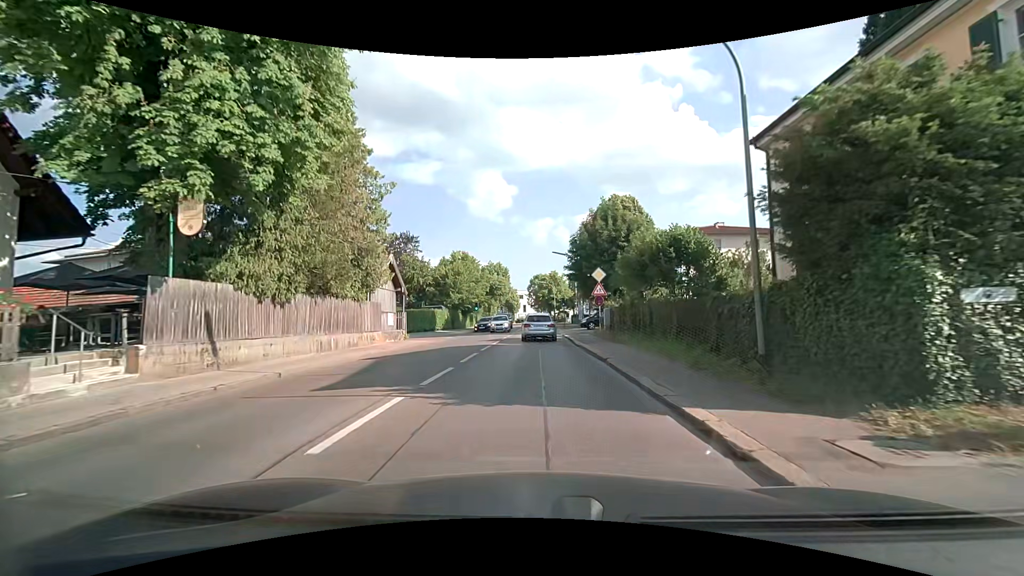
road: tertiary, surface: asphalt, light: Day
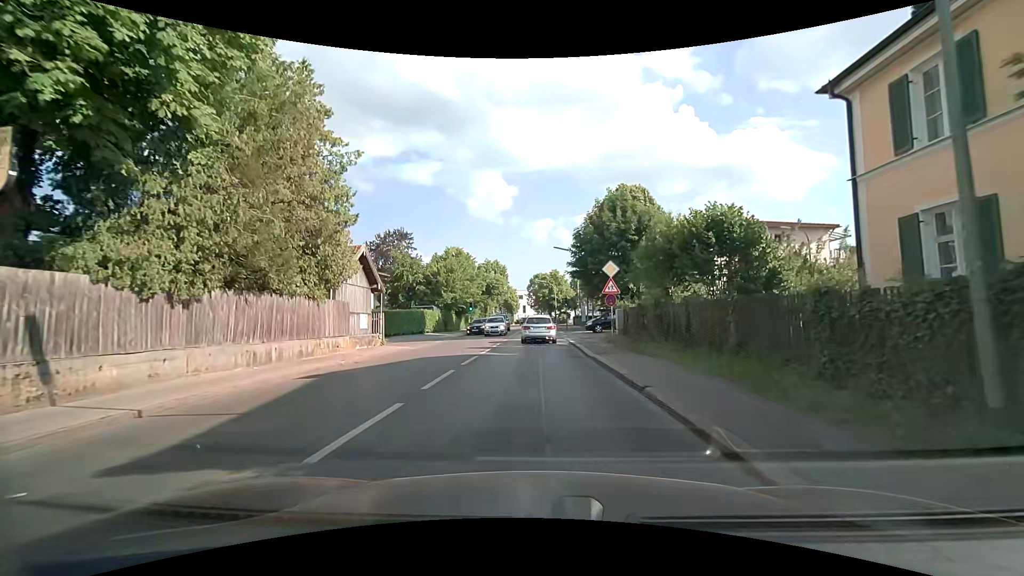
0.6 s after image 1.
(0.0, +4.6) m; 0°
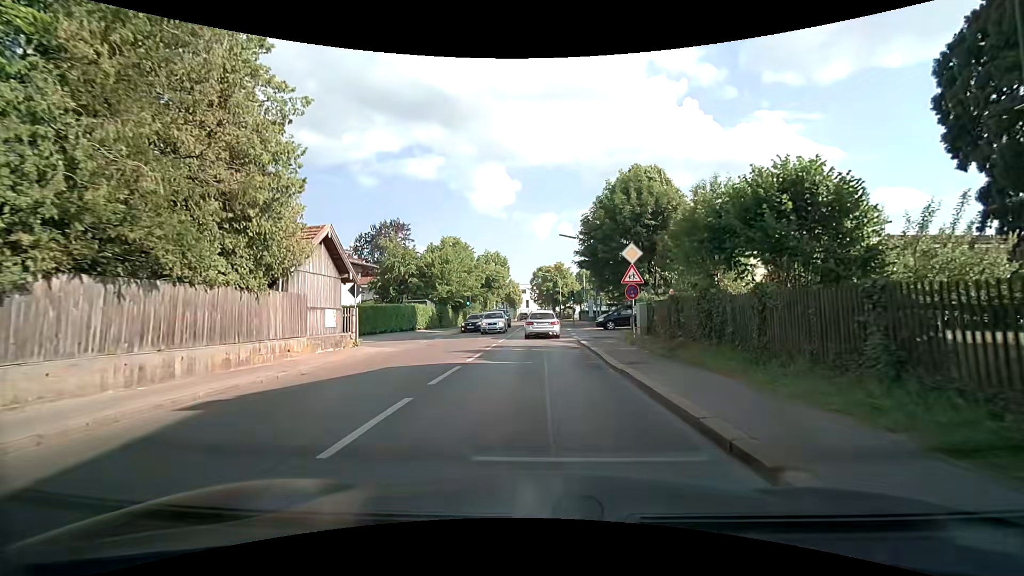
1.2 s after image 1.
(0.0, +4.5) m; 0°
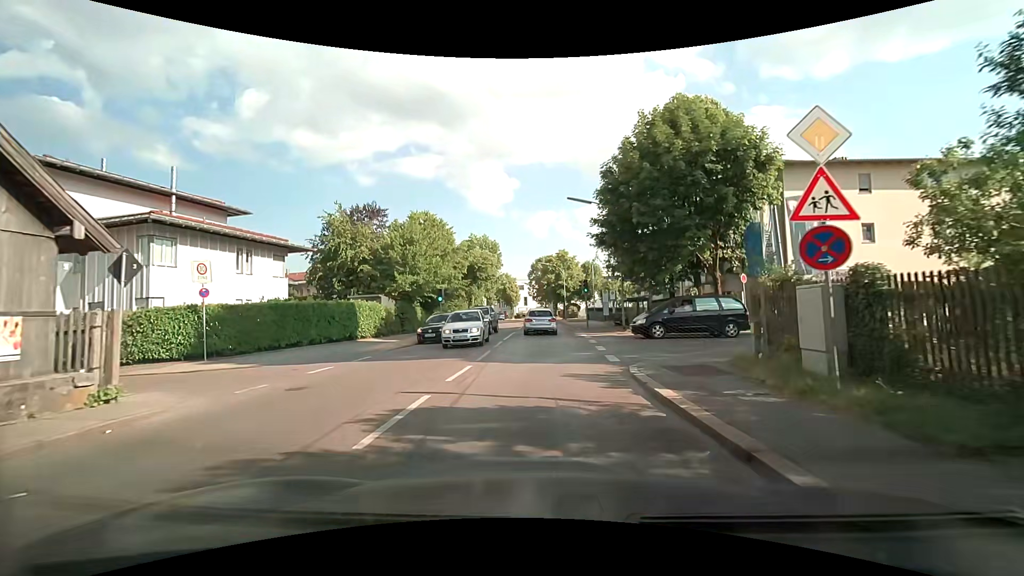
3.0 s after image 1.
(0.0, +13.1) m; 0°
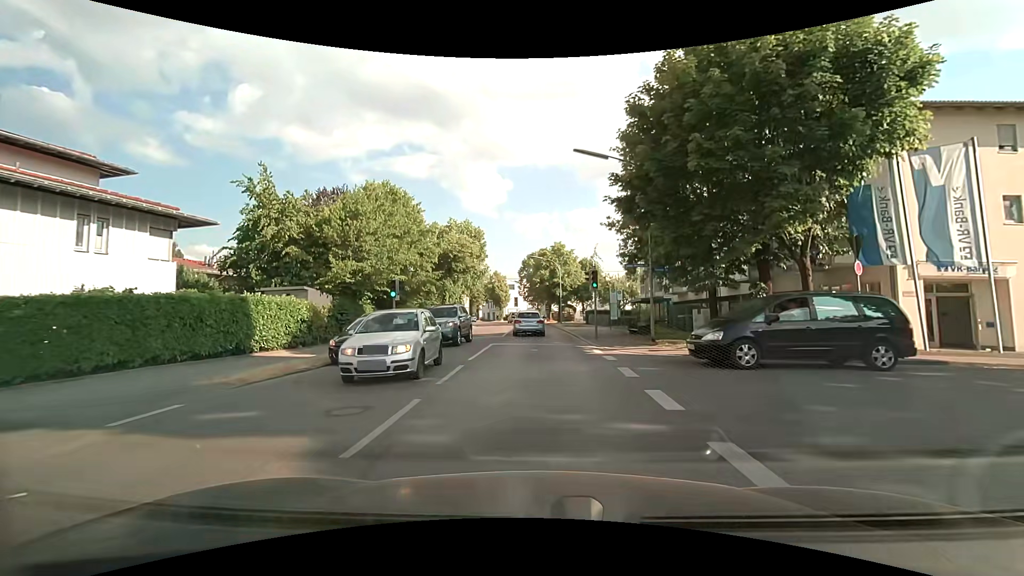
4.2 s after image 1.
(0.0, +9.3) m; 0°
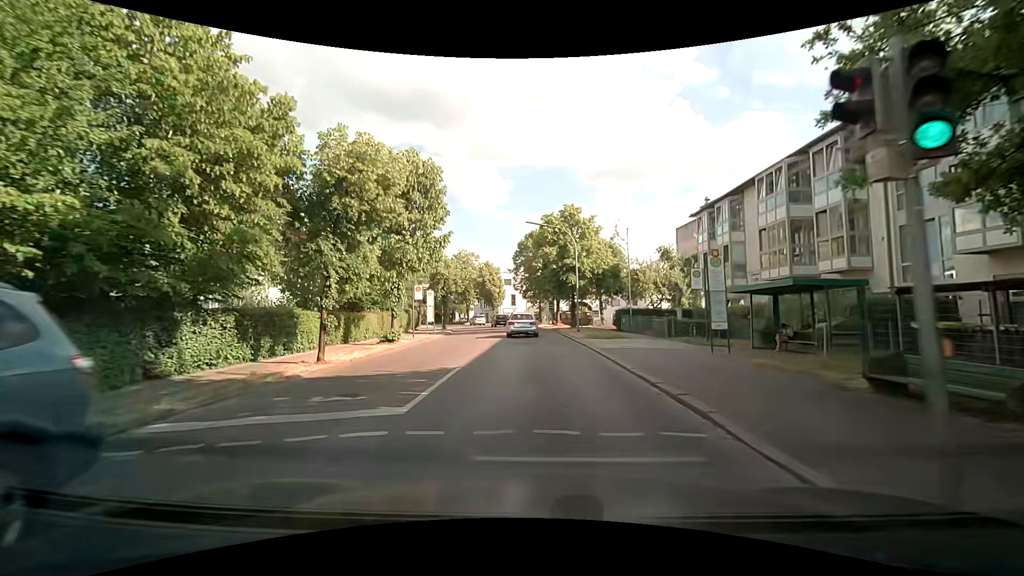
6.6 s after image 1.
(+0.3, +20.3) m; +1°
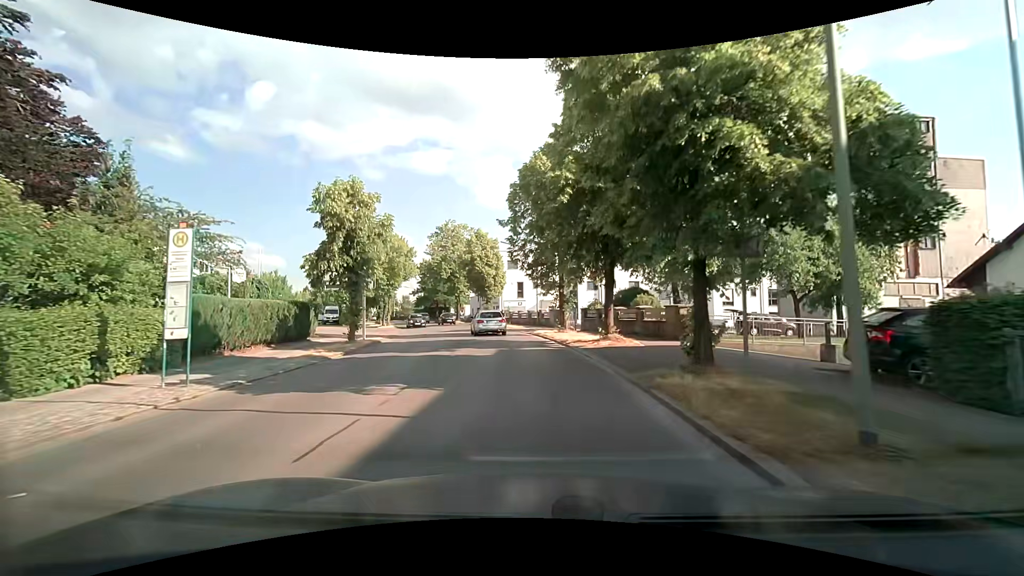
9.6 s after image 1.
(-0.5, +26.9) m; -2°
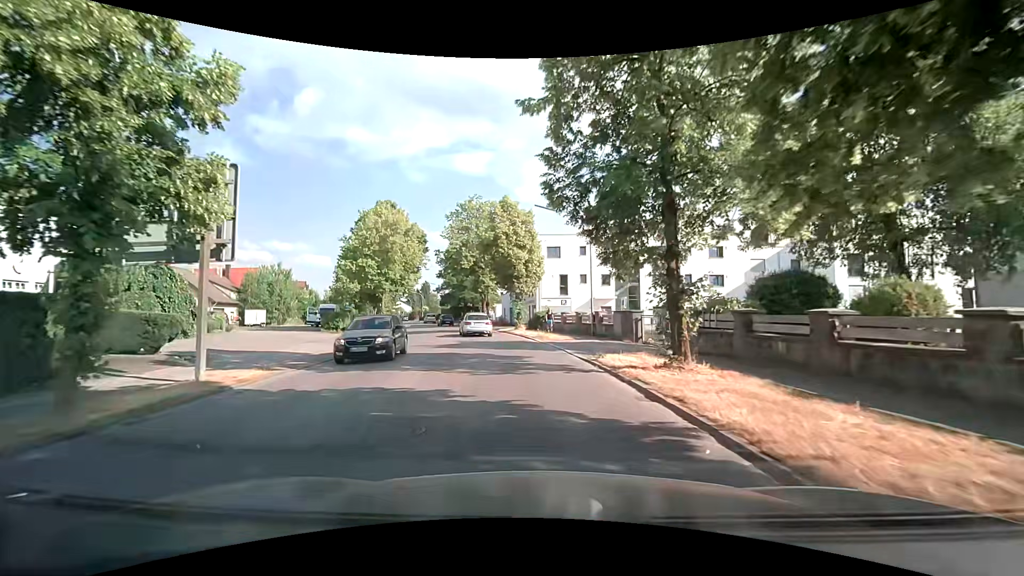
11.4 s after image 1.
(-0.6, +15.6) m; -5°
(0, +10) (-1, +20) (-3, +30) (-5, +40) (-7, +49) (-10, +59) (-12, +69) (-15, +78) (-18, +88) (-21, +97) m
